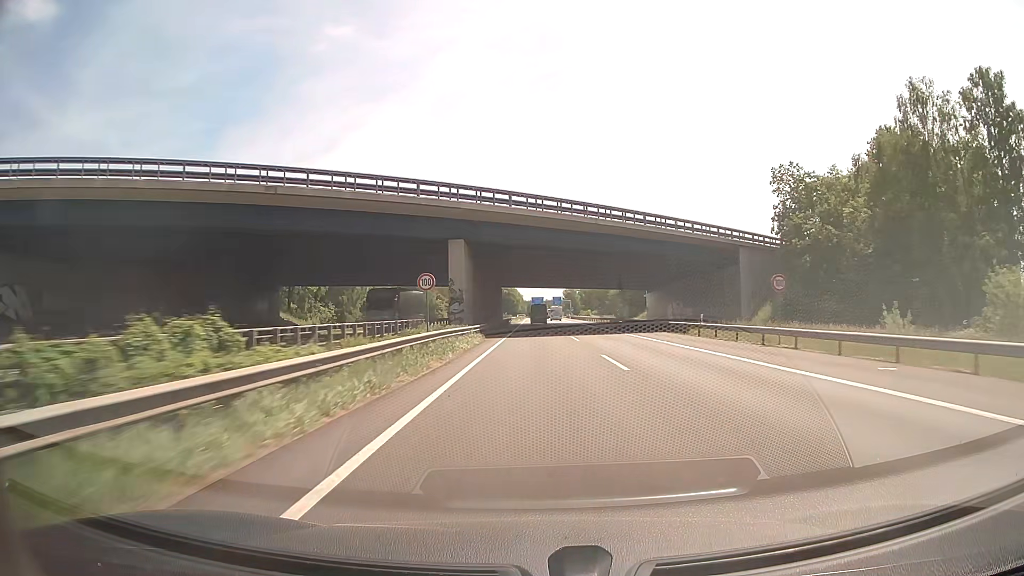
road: motorway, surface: asphalt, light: Day
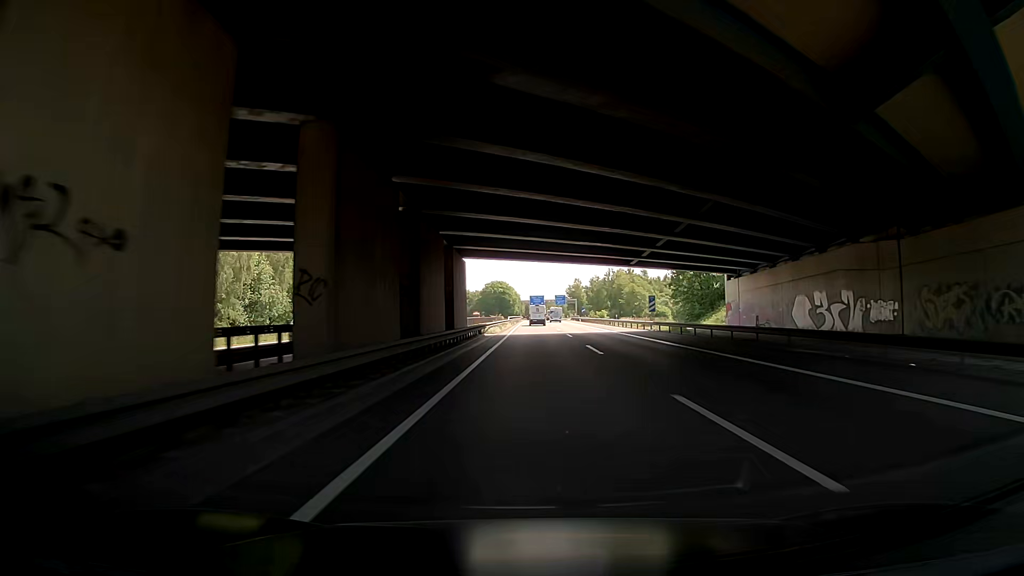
(+0.1, +47.5) m; +1°
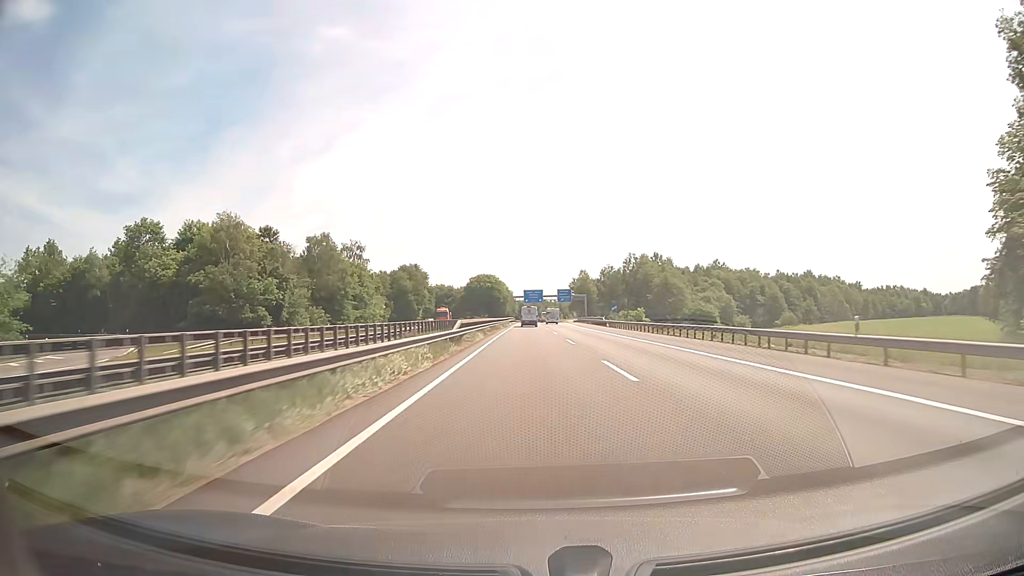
(-0.7, +63.1) m; 0°
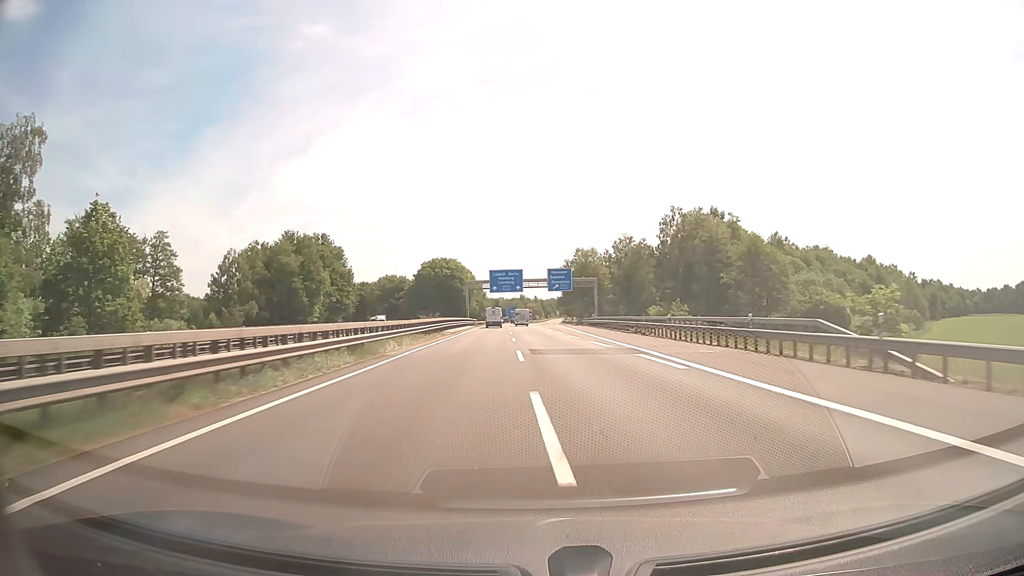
(+1.5, +79.0) m; +2°
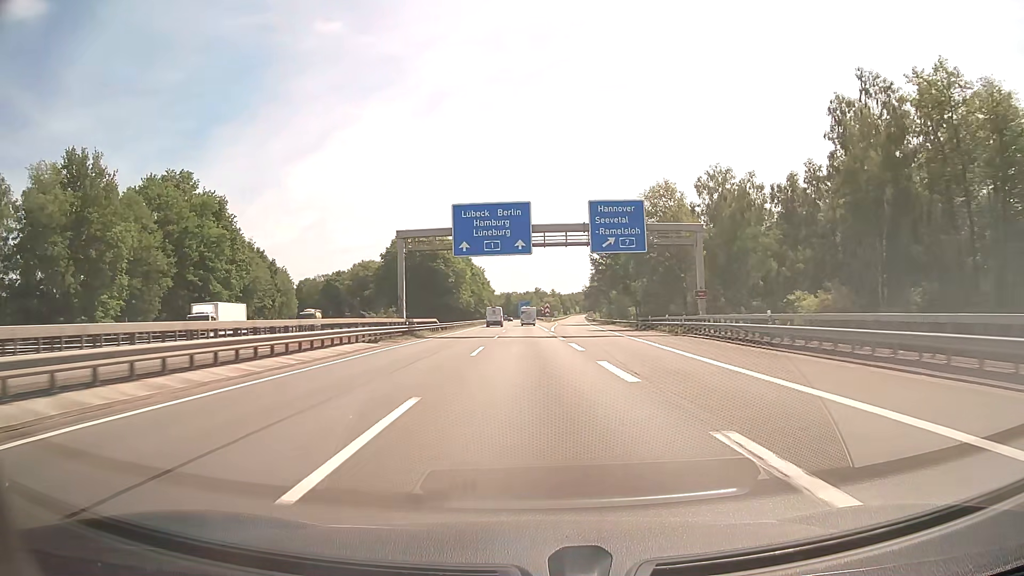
(-0.3, +63.3) m; -1°
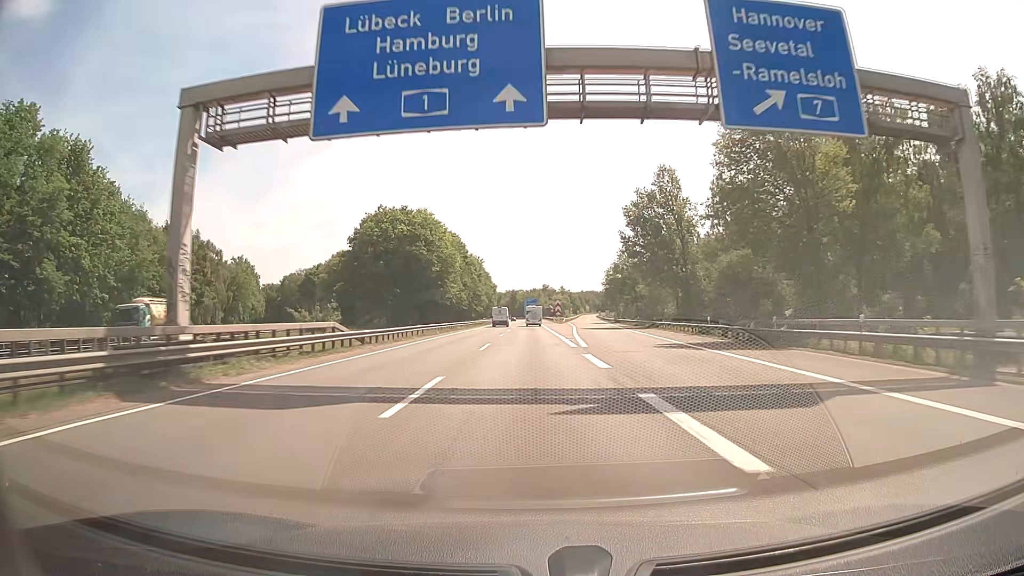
(-0.2, +31.7) m; -1°
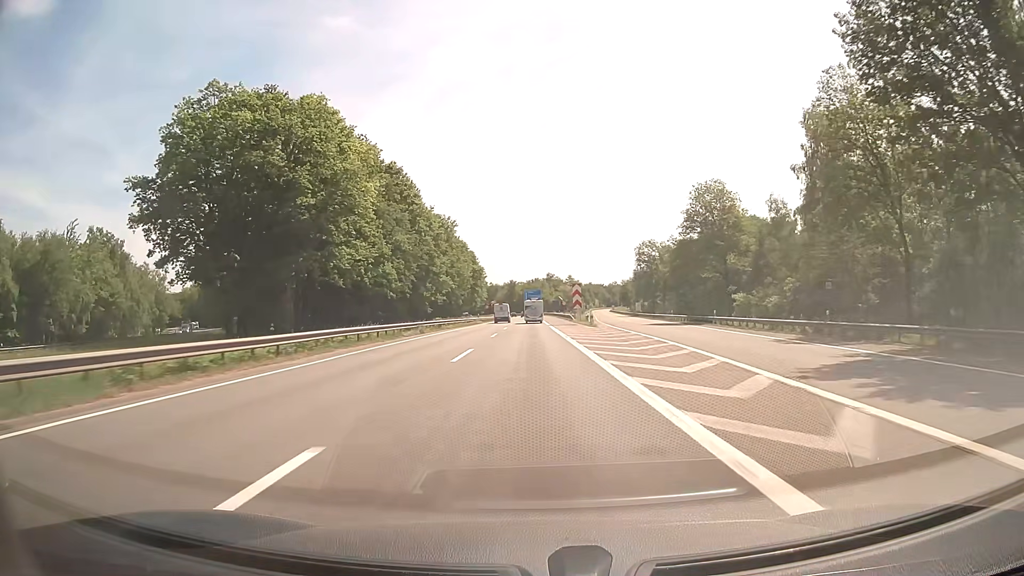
(-0.2, +62.5) m; 0°
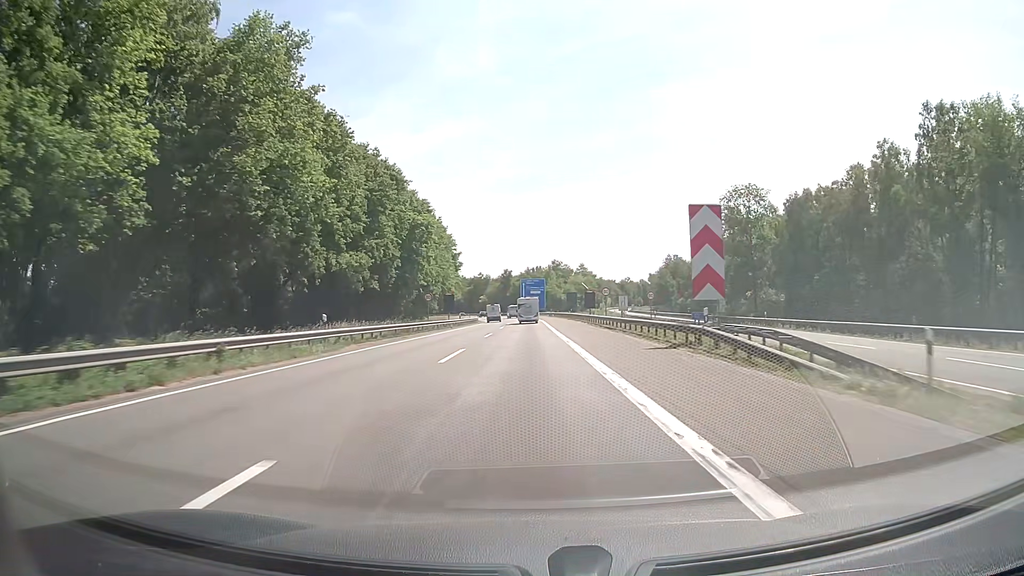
(+0.1, +72.3) m; 0°
